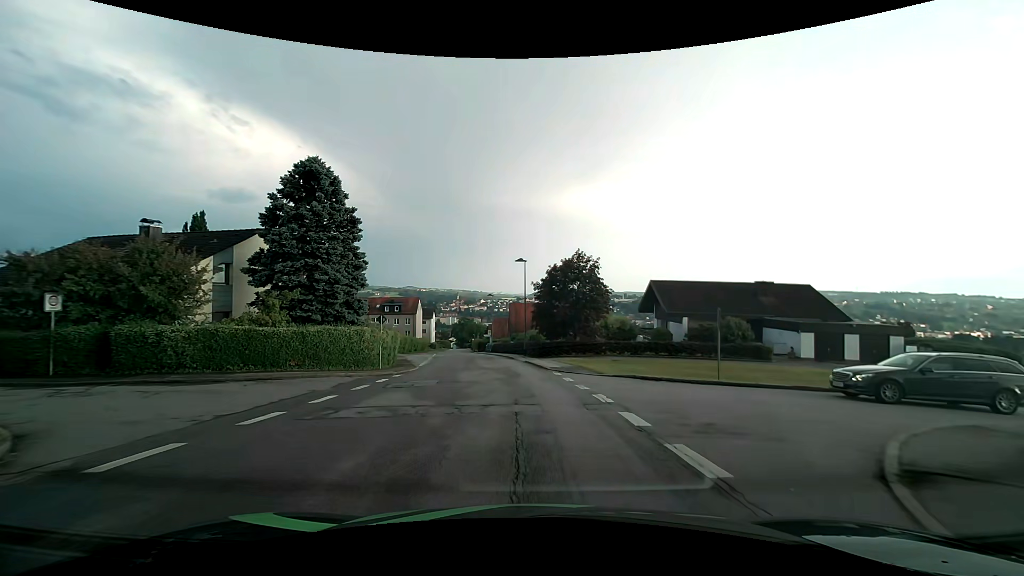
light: Day
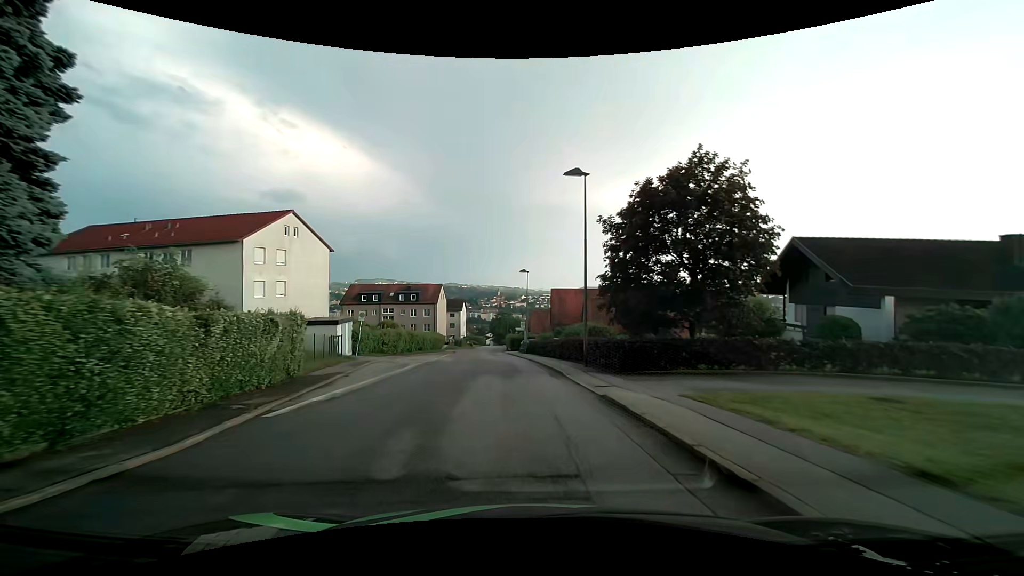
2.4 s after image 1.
(-0.9, +22.1) m; -5°
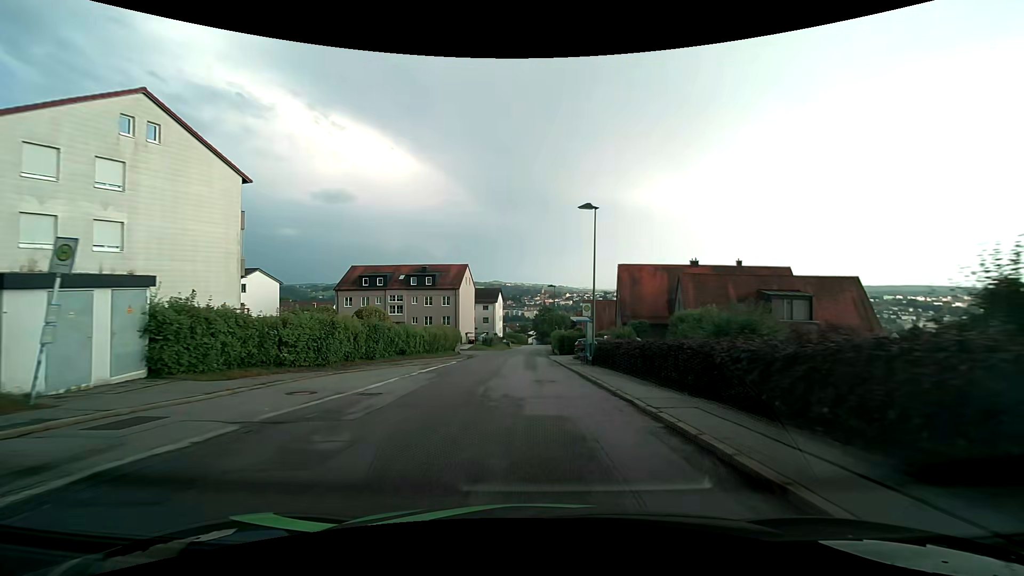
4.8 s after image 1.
(-1.3, +23.9) m; -5°
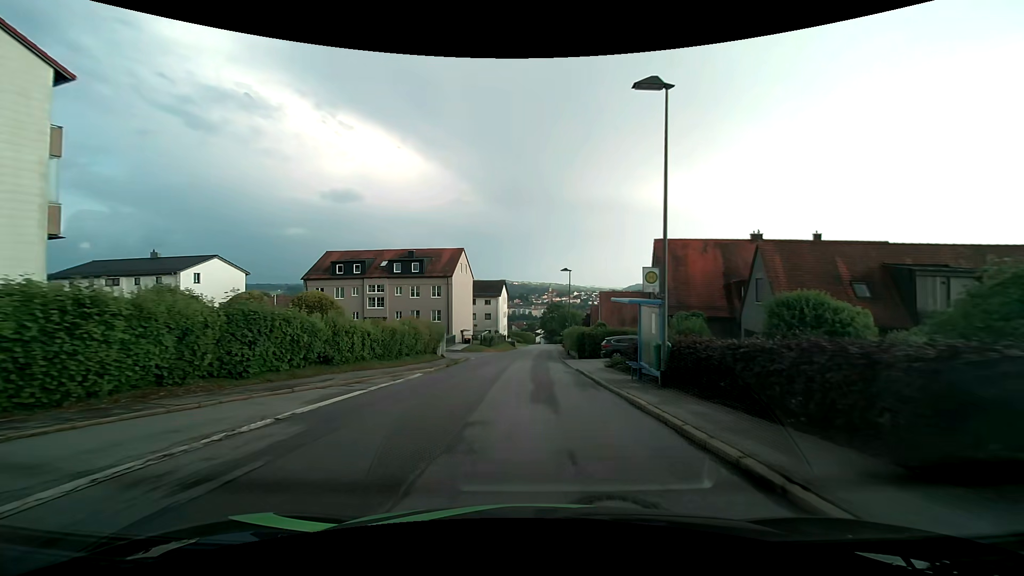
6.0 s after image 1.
(-0.1, +12.5) m; -1°
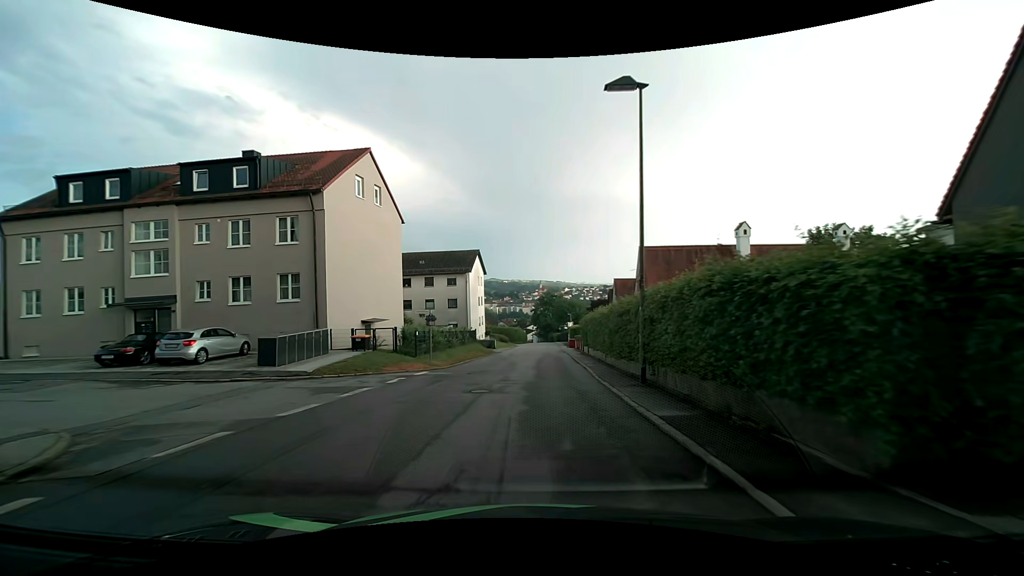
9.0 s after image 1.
(+0.5, +33.2) m; +1°
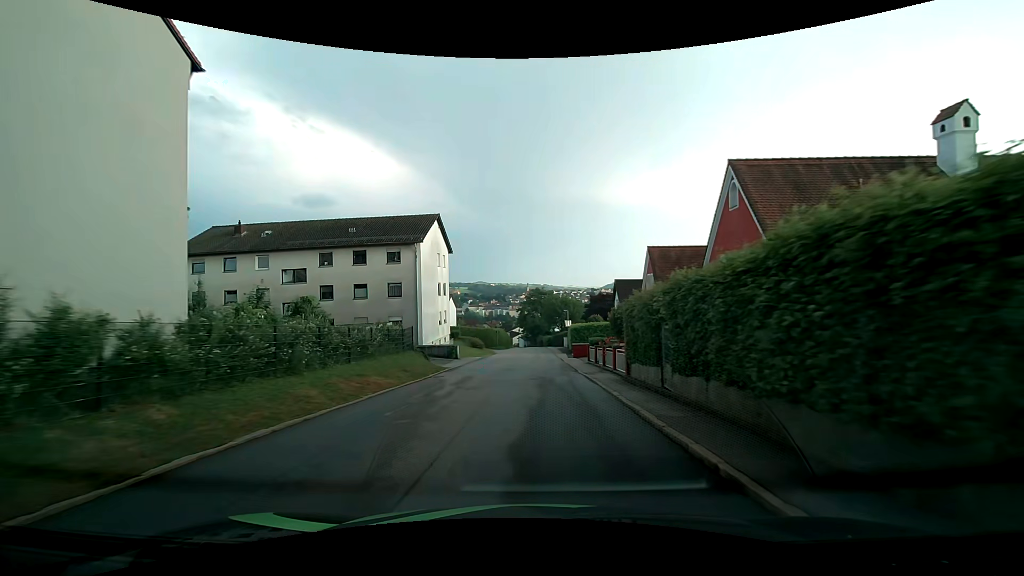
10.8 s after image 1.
(+0.3, +21.2) m; +1°
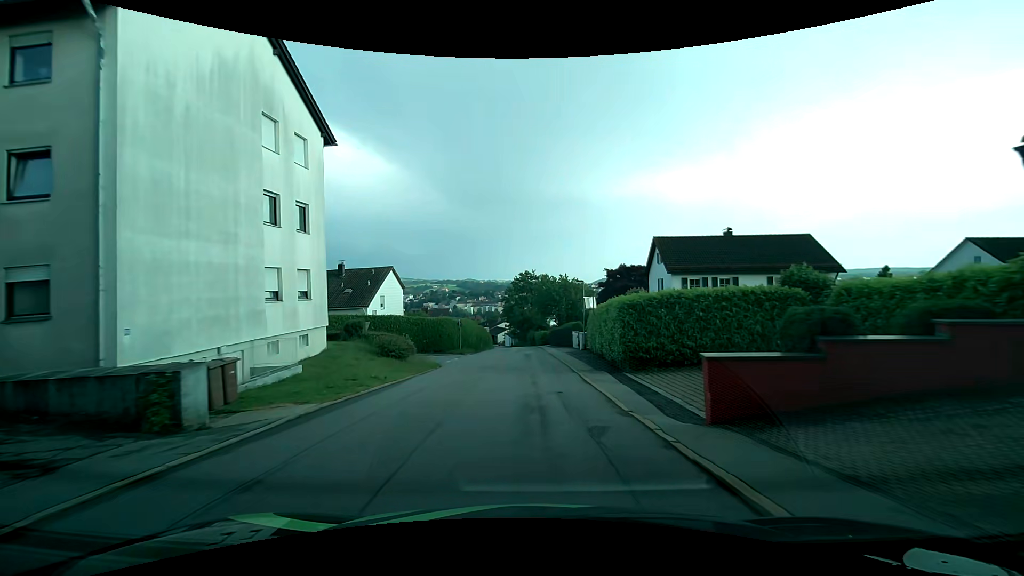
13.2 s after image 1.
(+0.4, +29.5) m; +1°
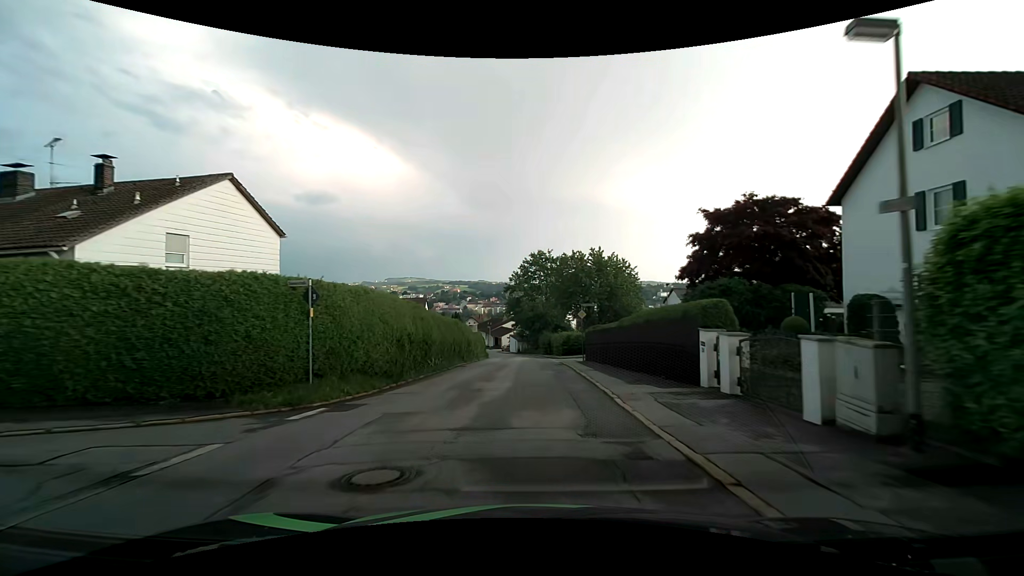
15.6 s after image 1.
(-0.2, +29.7) m; 0°
(0, +10) (0, +20) (-1, +30) (-1, +40) (-1, +50) (-2, +60) (-3, +70) (-4, +80) (-7, +89) (-10, +99) m
